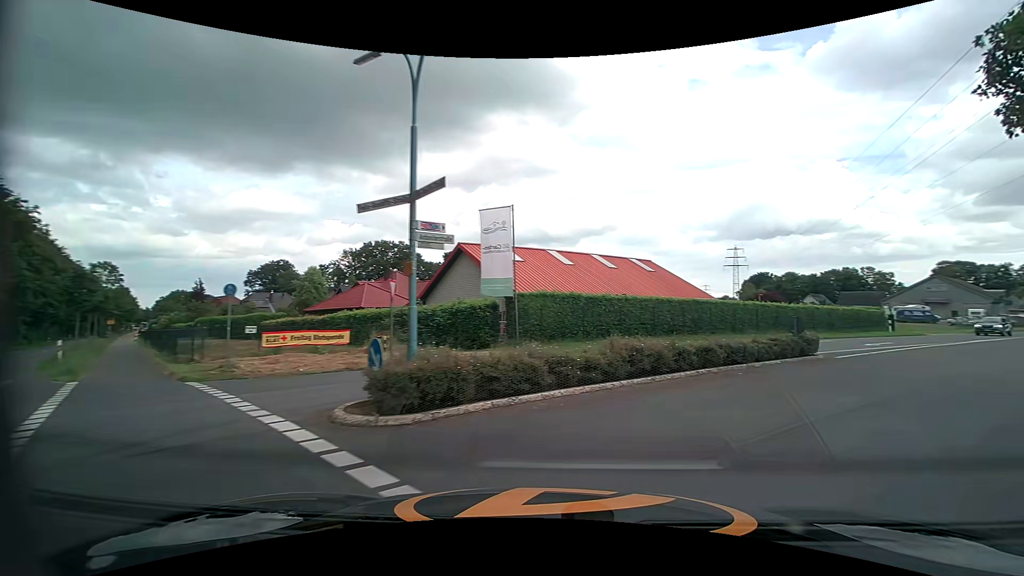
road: tertiary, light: Day
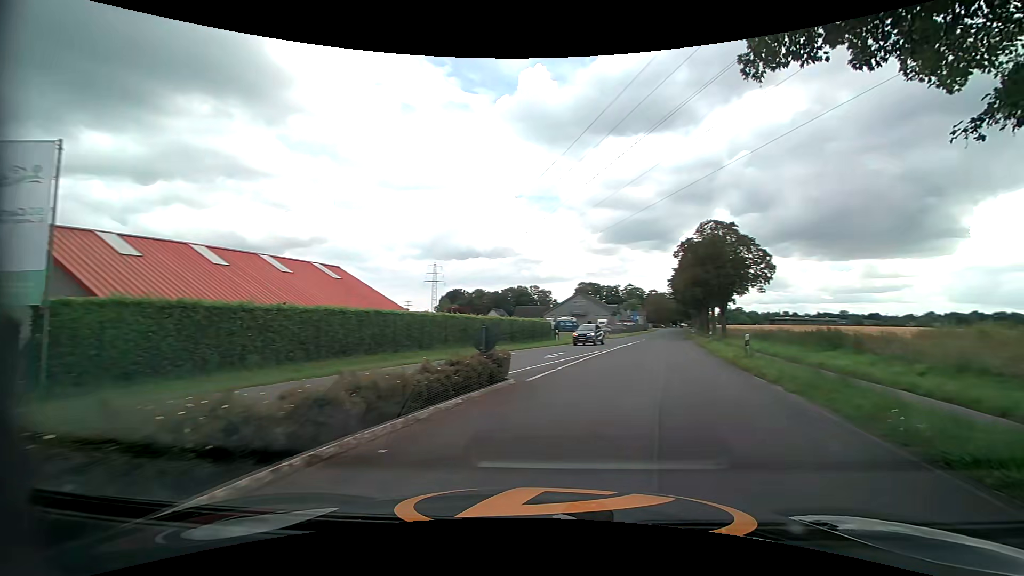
(+2.0, +6.8) m; +33°
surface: asphalt
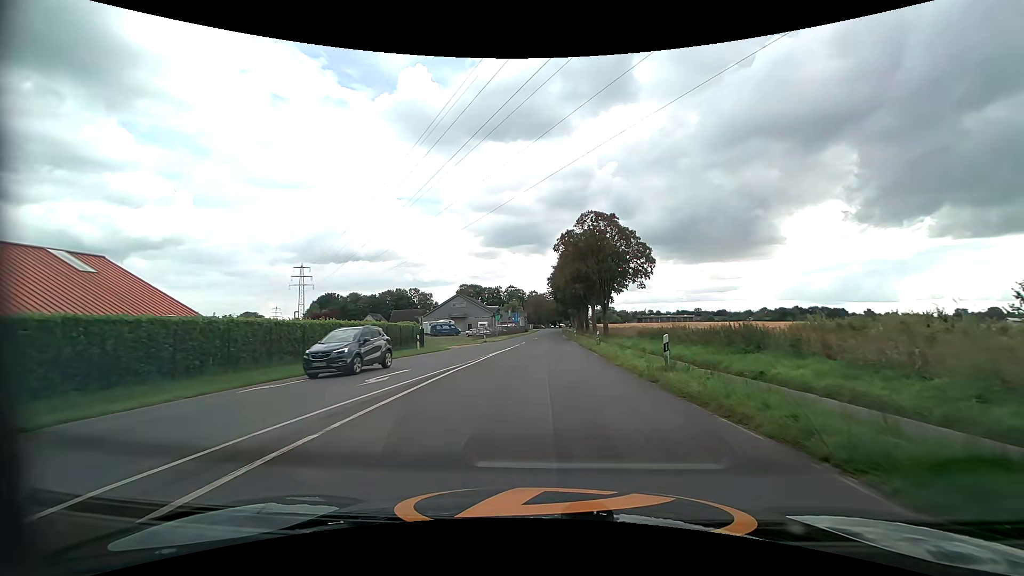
(+1.3, +8.6) m; +12°
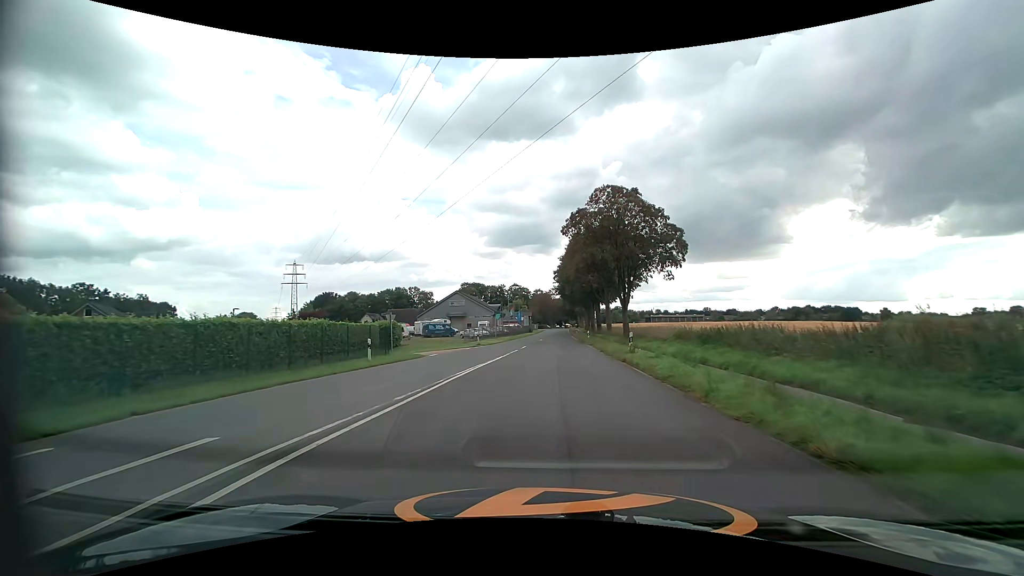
(-0.1, +11.0) m; -1°
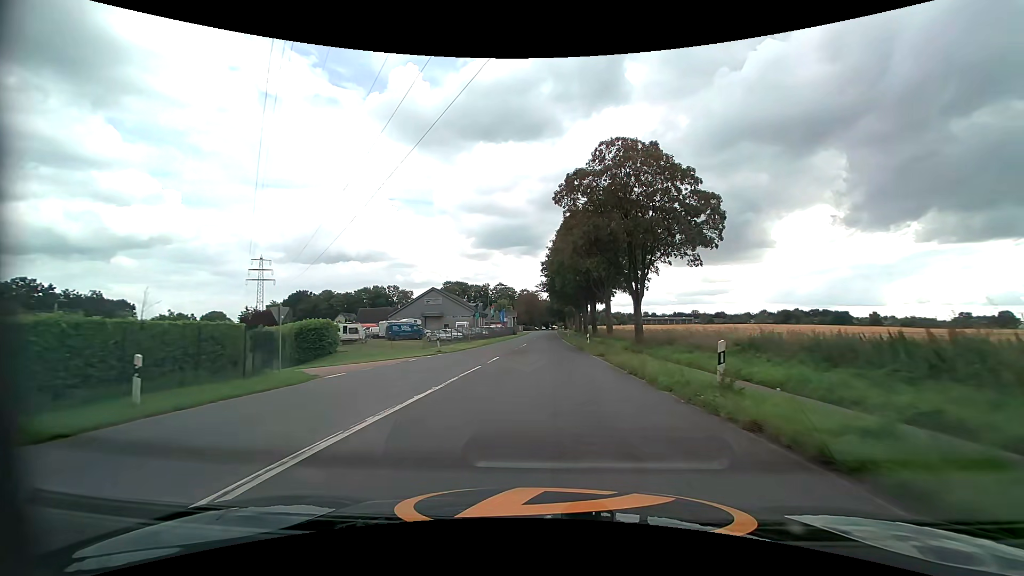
(+0.1, +13.2) m; +1°
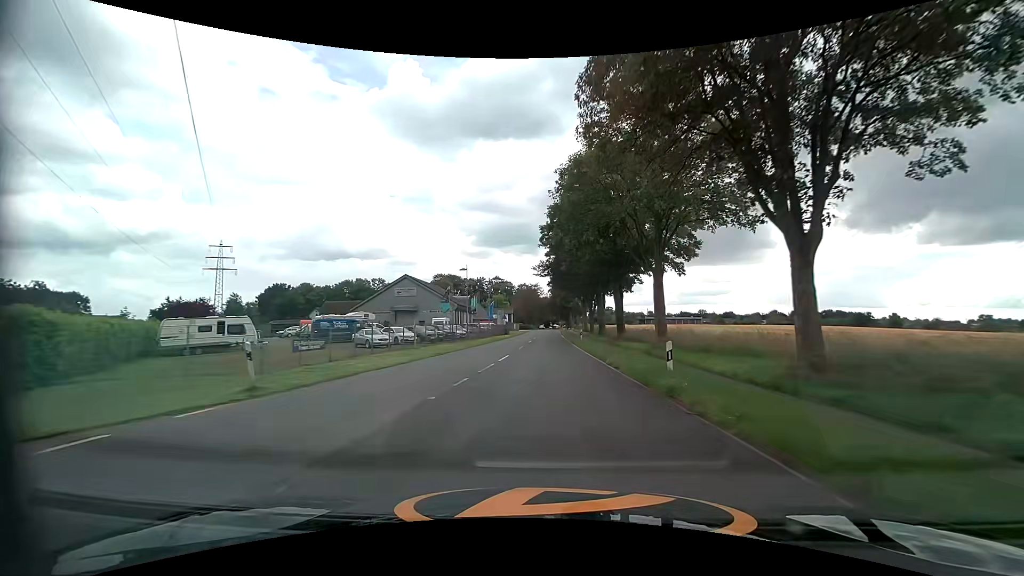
(0.0, +23.4) m; 0°
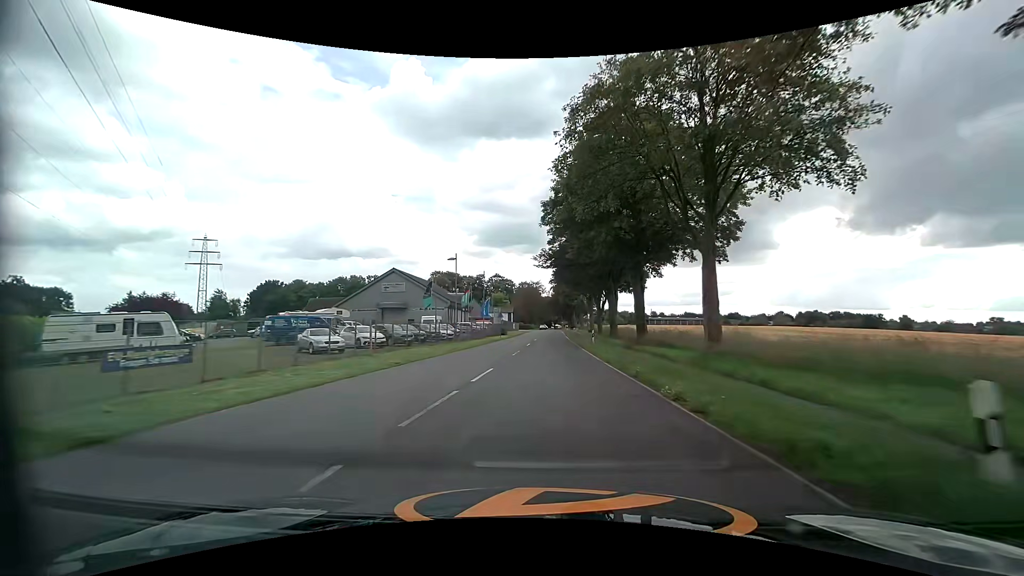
(0.0, +8.7) m; 0°
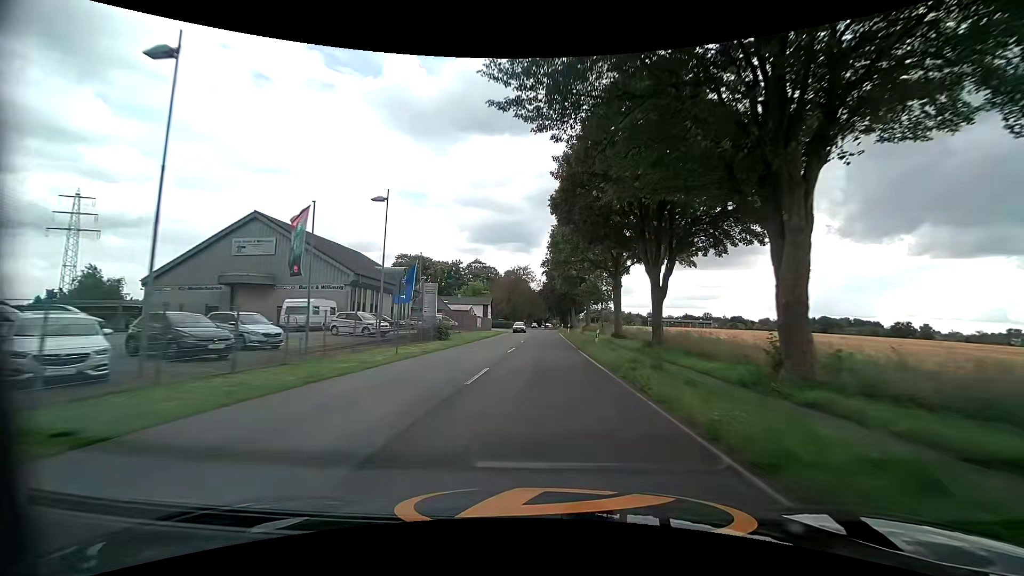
(+0.5, +38.3) m; +1°
(0, +10) (0, +20) (0, +30) (0, +40) (0, +50) (0, +60) (0, +70) (0, +80) (0, +90) (0, +100) m
